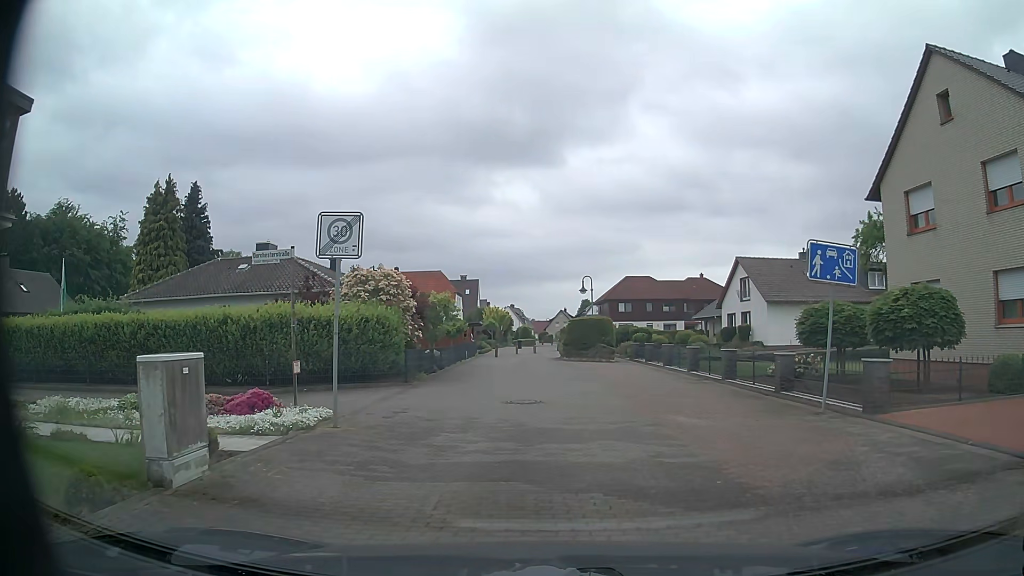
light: Day
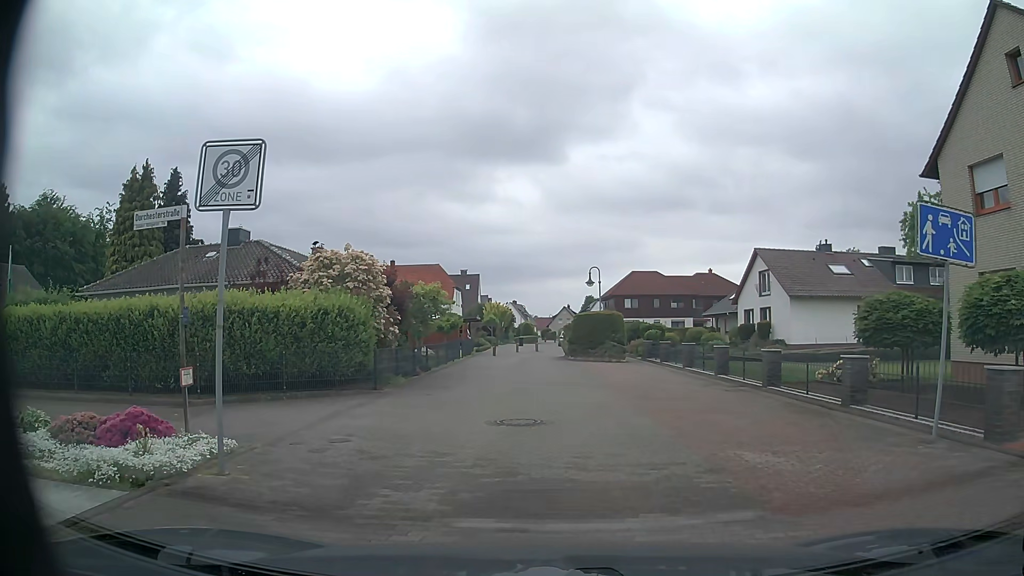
(0.0, +3.7) m; 0°
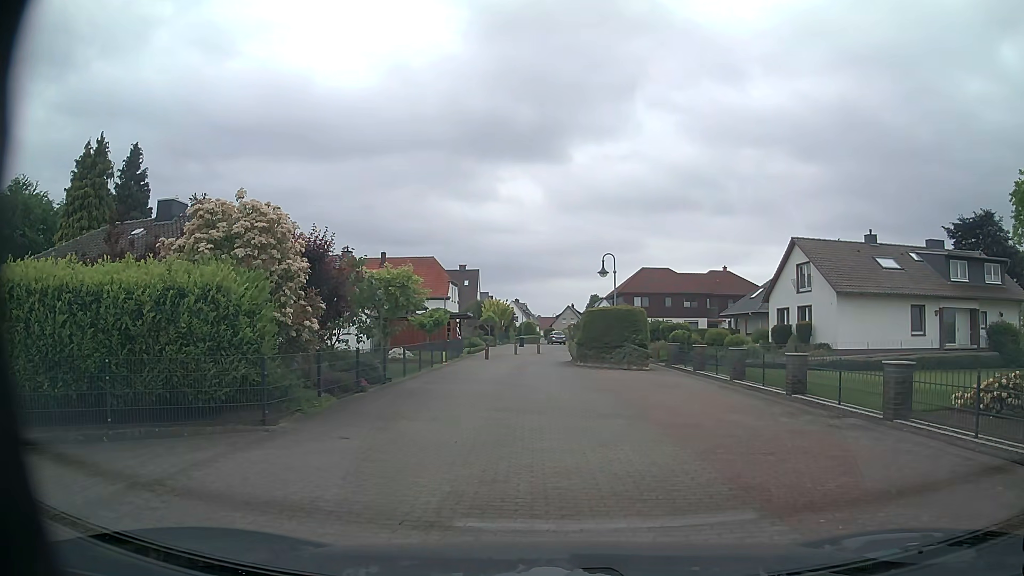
(-0.1, +6.3) m; -2°
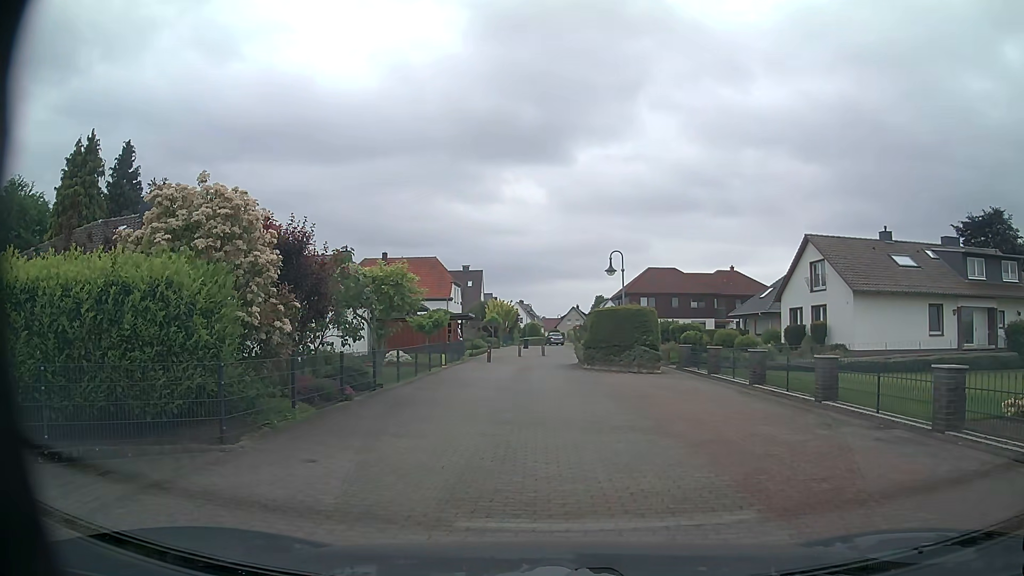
(0.0, +1.4) m; +2°
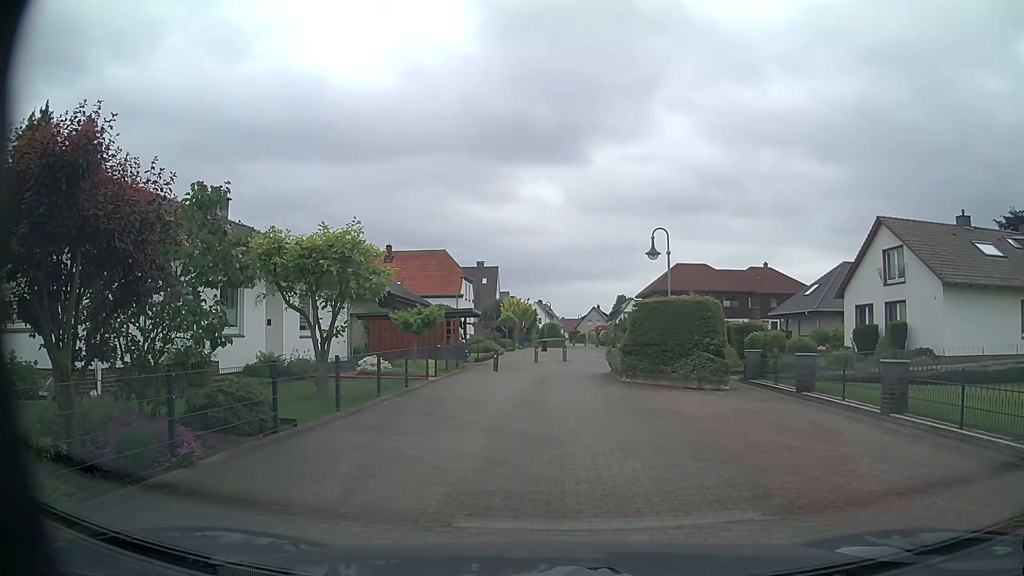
(-0.2, +6.6) m; -1°
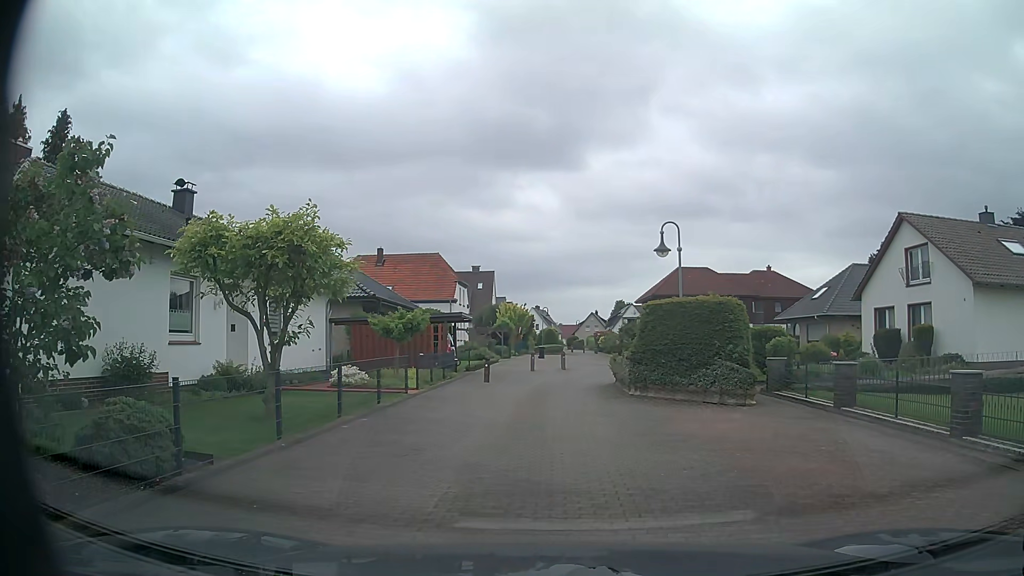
(-0.1, +2.4) m; 0°
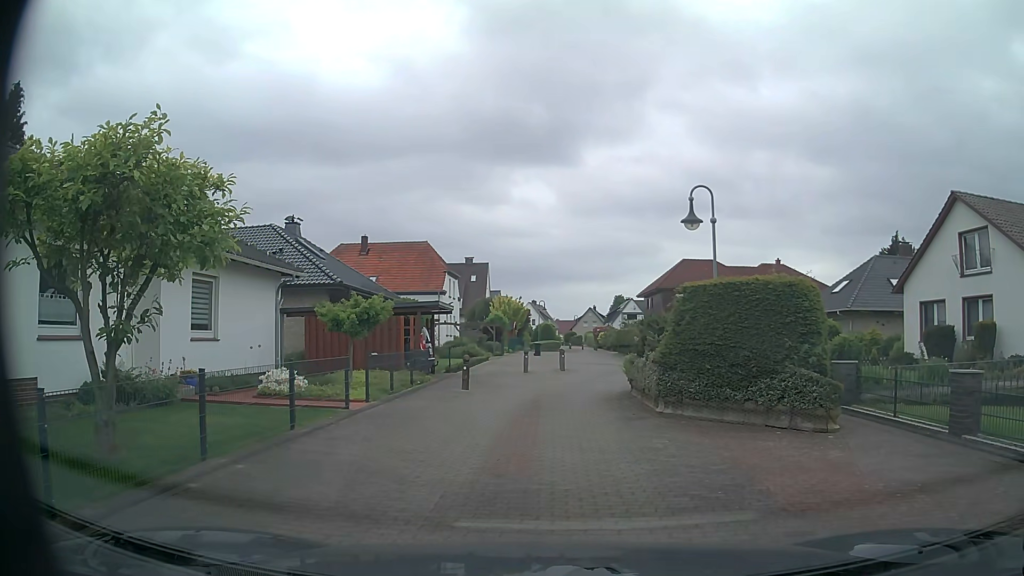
(-0.1, +4.5) m; -1°
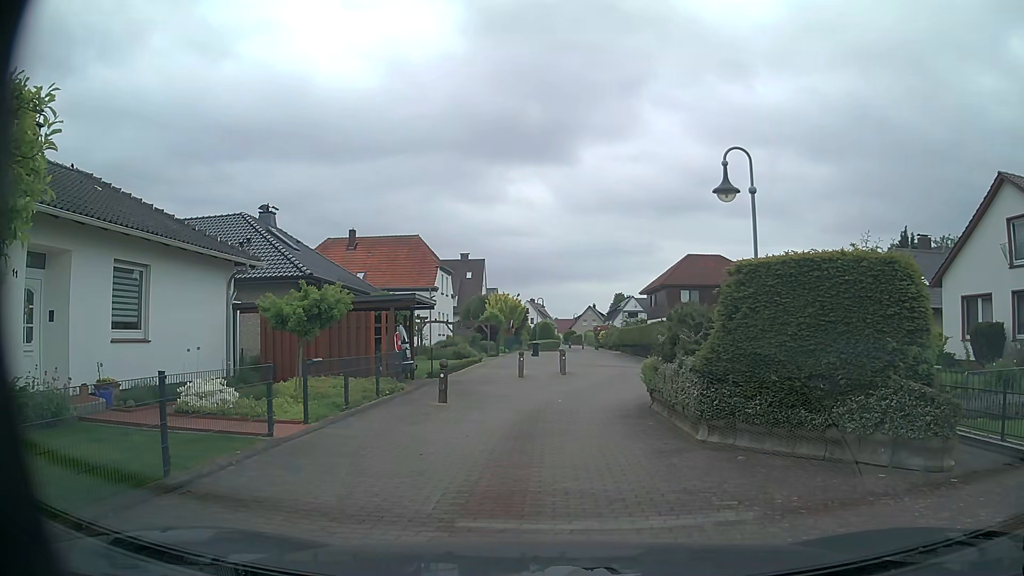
(0.0, +3.3) m; -2°
